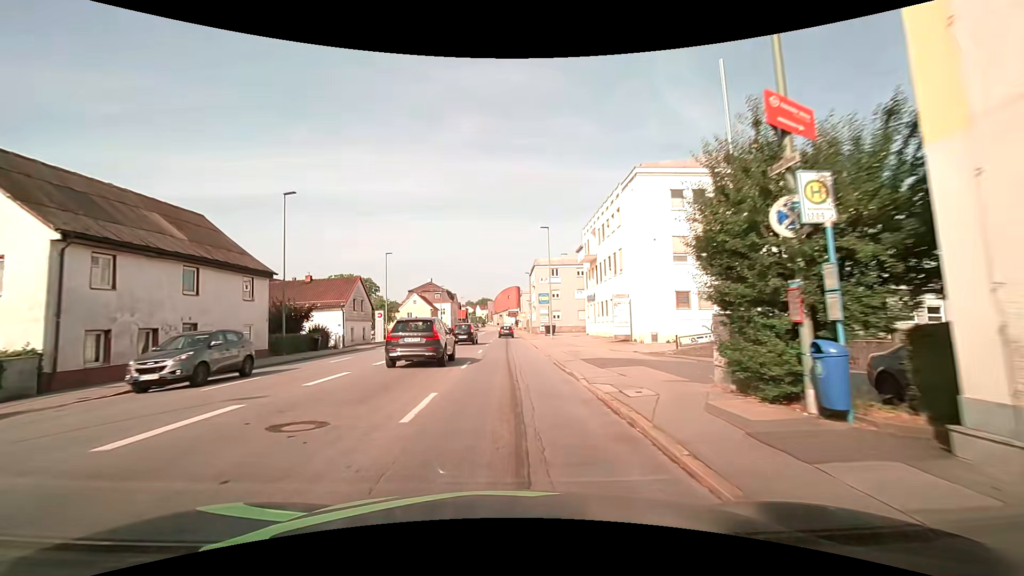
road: tertiary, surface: asphalt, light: Day
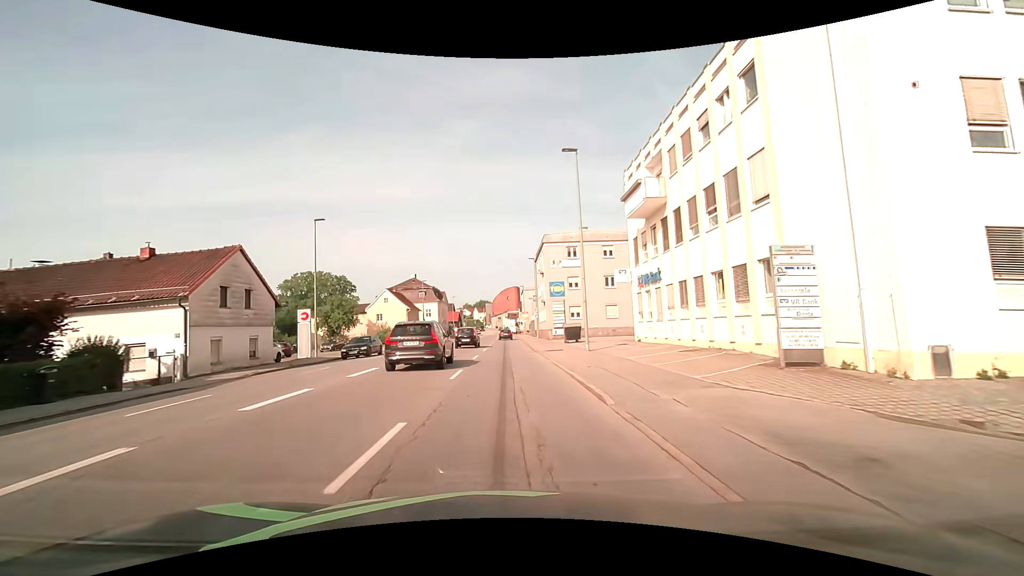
(0.0, +20.8) m; 0°
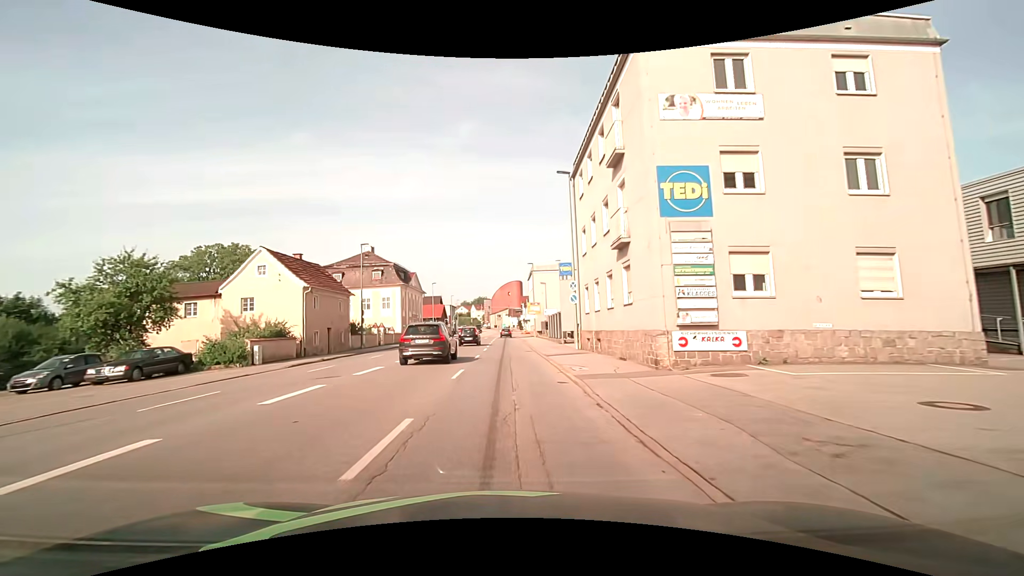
(0.0, +35.8) m; 0°
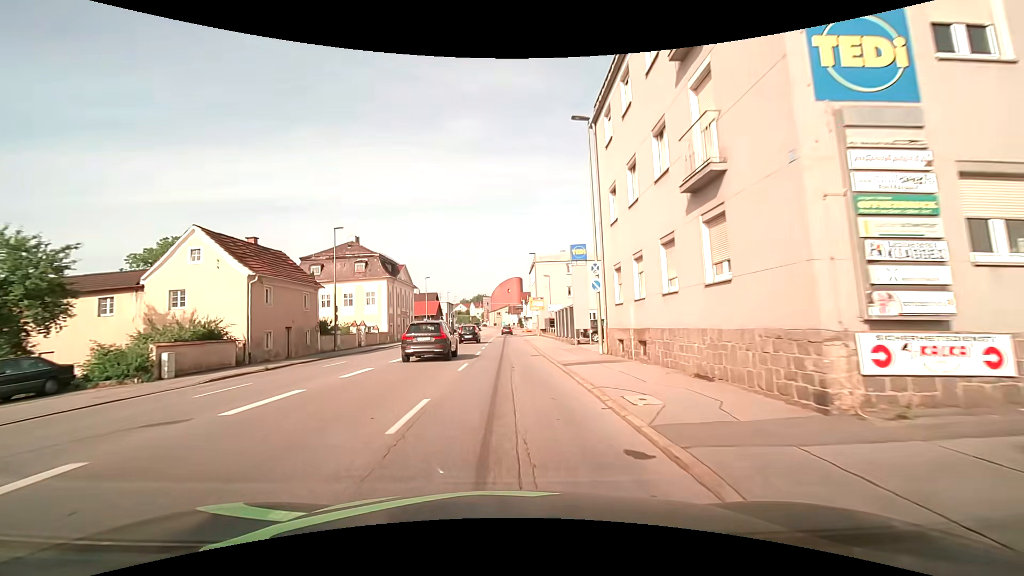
(+0.1, +7.3) m; +1°
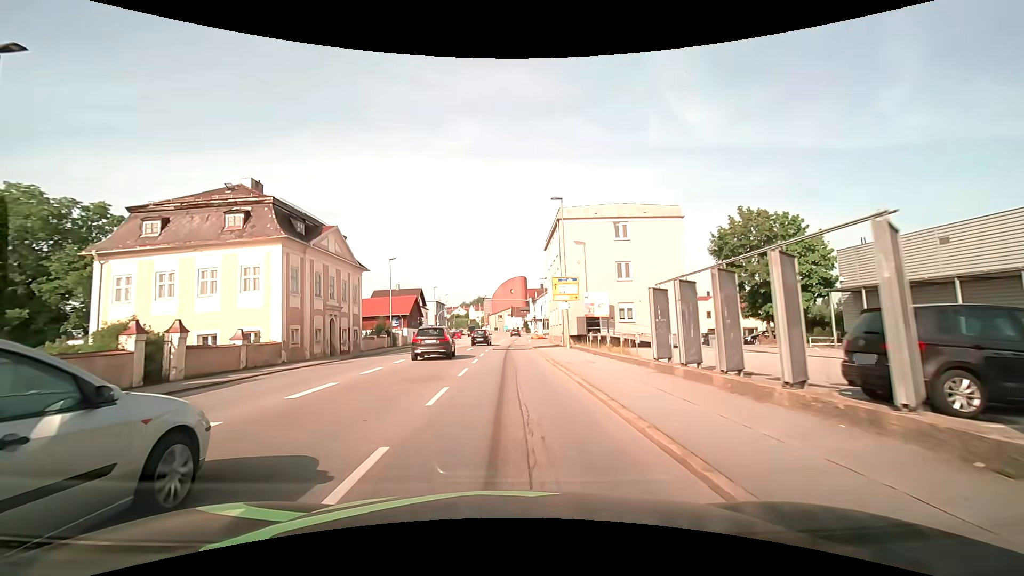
(-0.3, +27.5) m; -1°
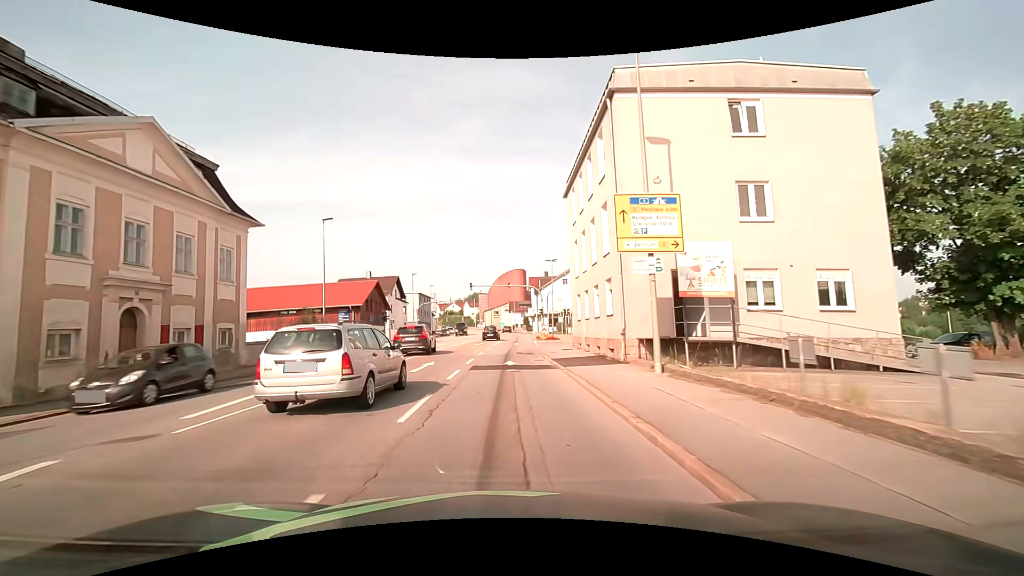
(+0.1, +20.0) m; 0°
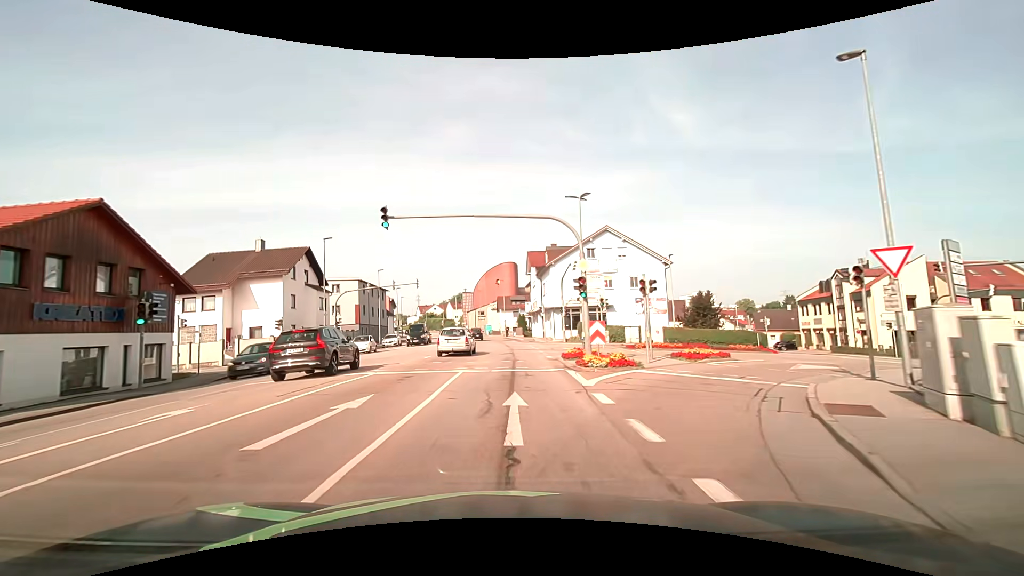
(+0.2, +34.1) m; +1°
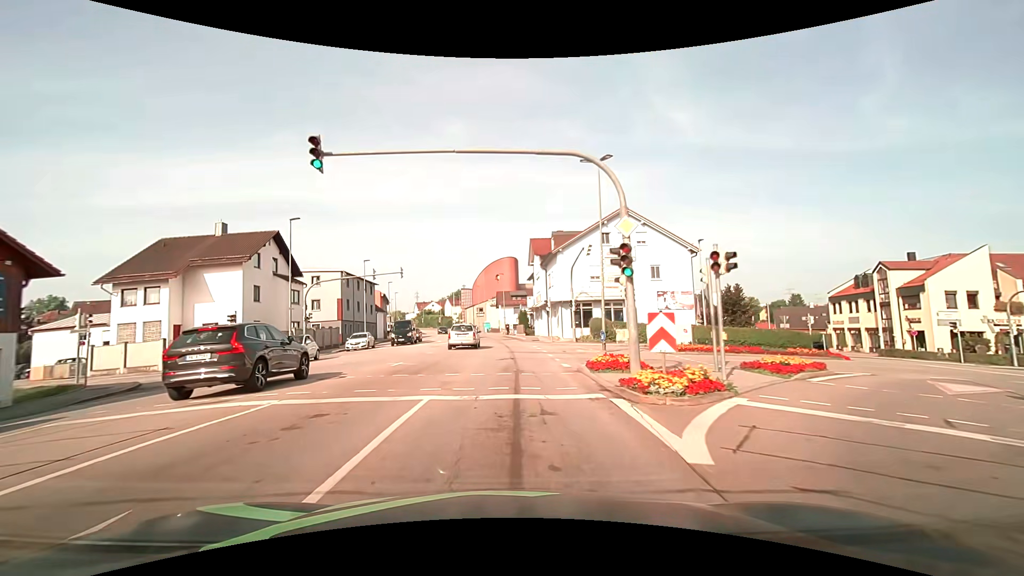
(0.0, +6.9) m; 0°
(0, +10) (0, +20) (0, +30) (-1, +40) (-1, +50) (-2, +60) (-3, +70) (-4, +80) (-6, +90) (-7, +100) m
